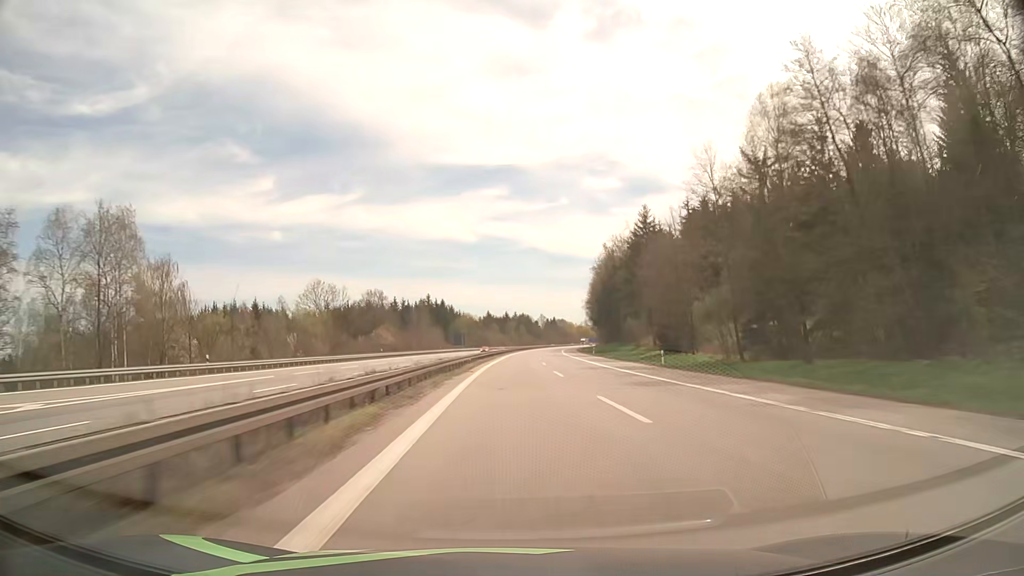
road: motorway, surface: asphalt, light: Day
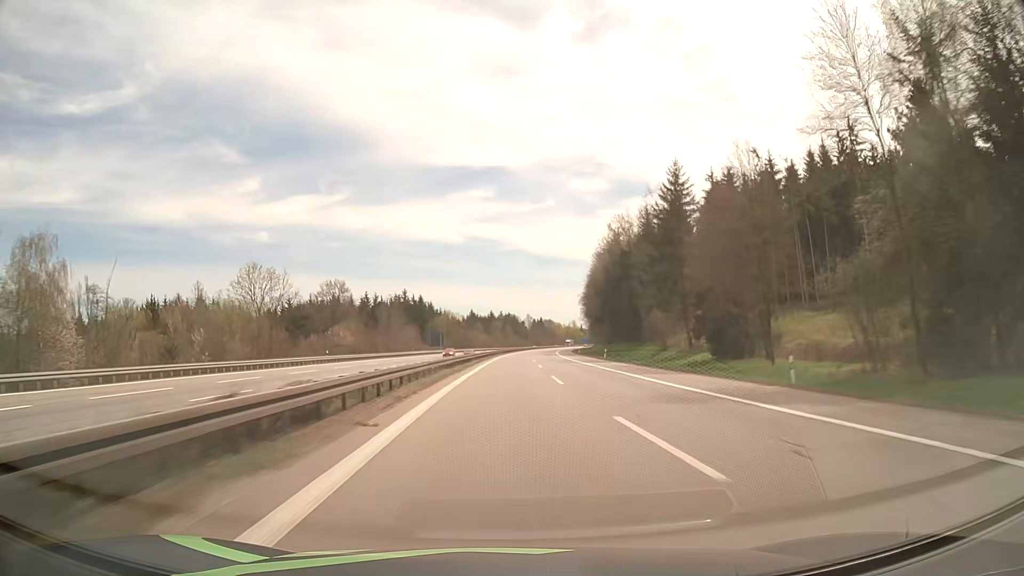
(+0.3, +23.2) m; +1°
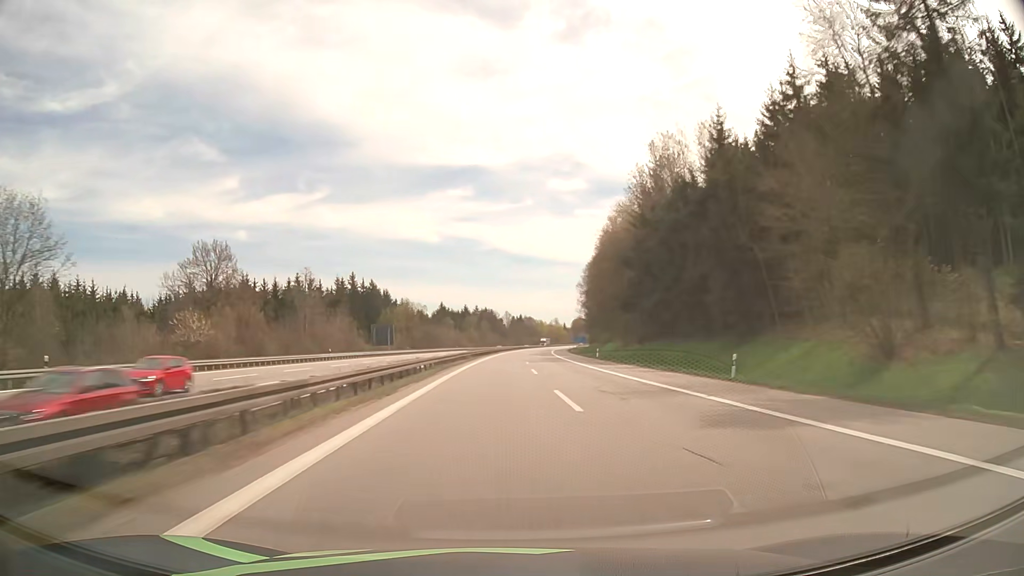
(+0.7, +46.4) m; +2°
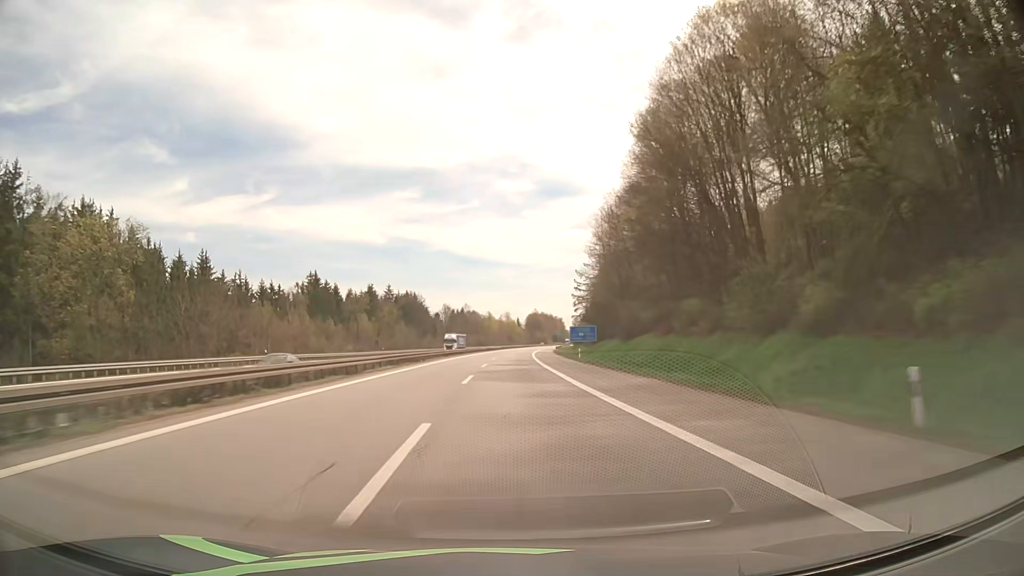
(+5.6, +116.1) m; +5°
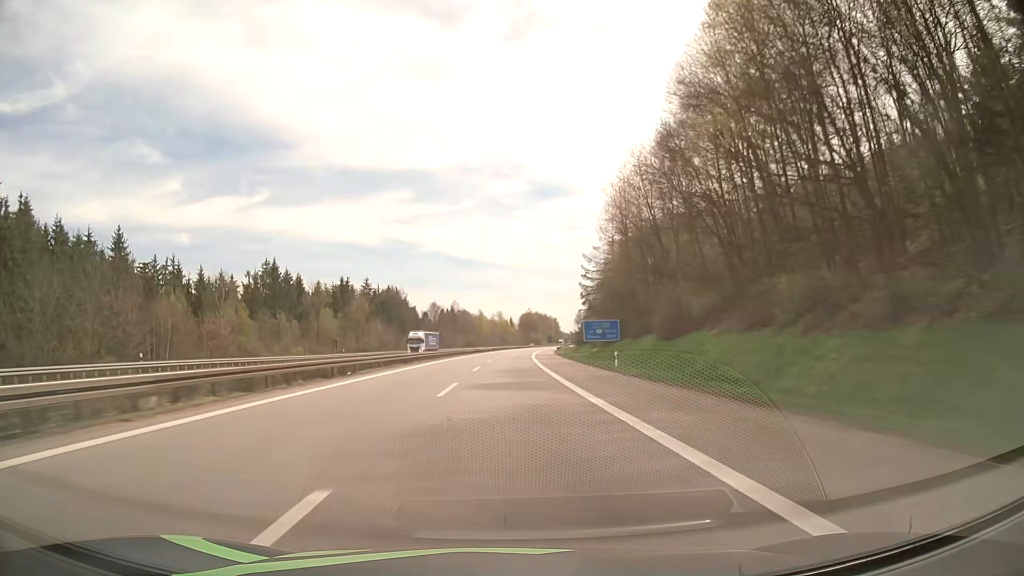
(+0.1, +23.3) m; +1°
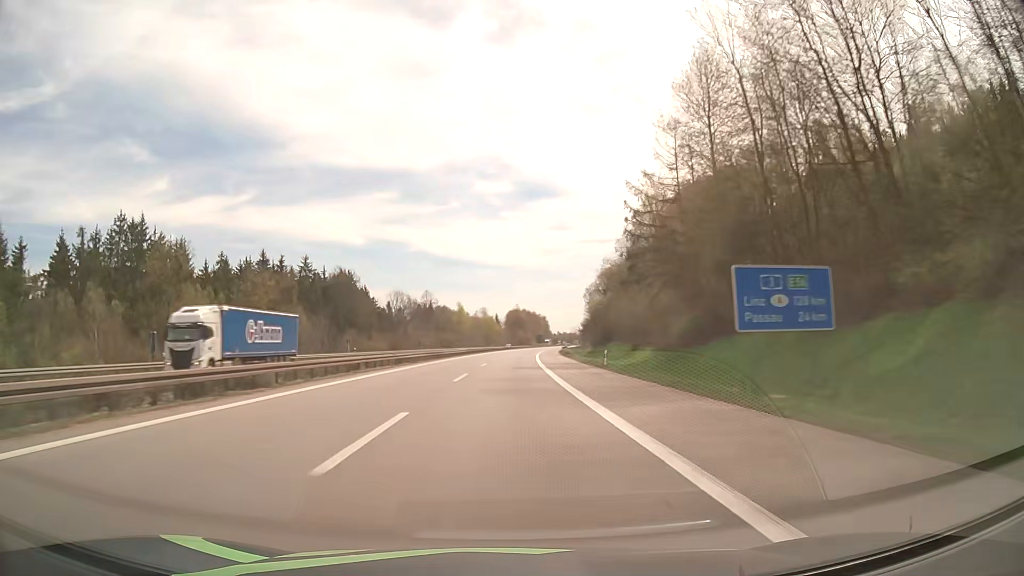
(+0.3, +46.4) m; +1°
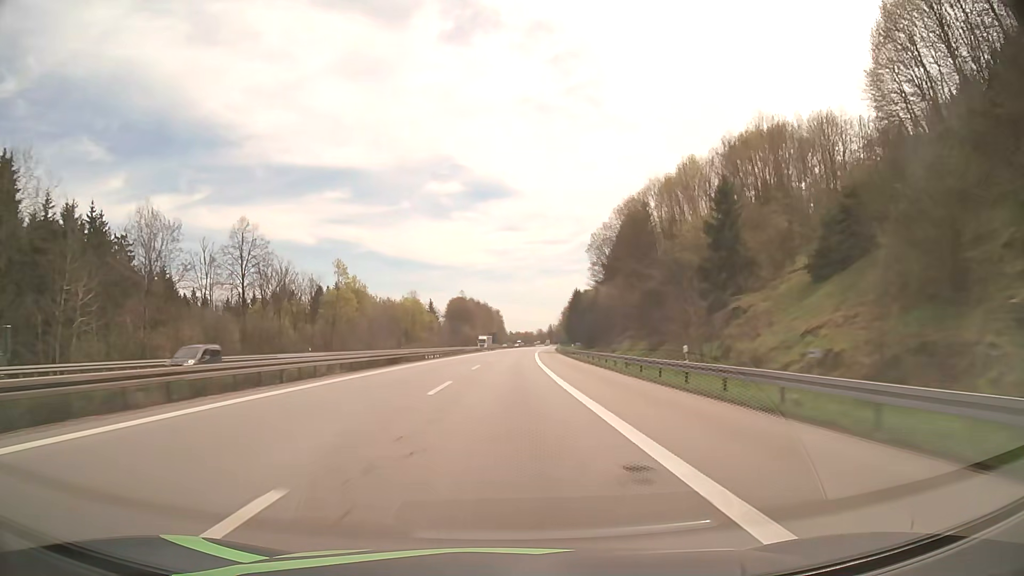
(+4.1, +114.6) m; +4°
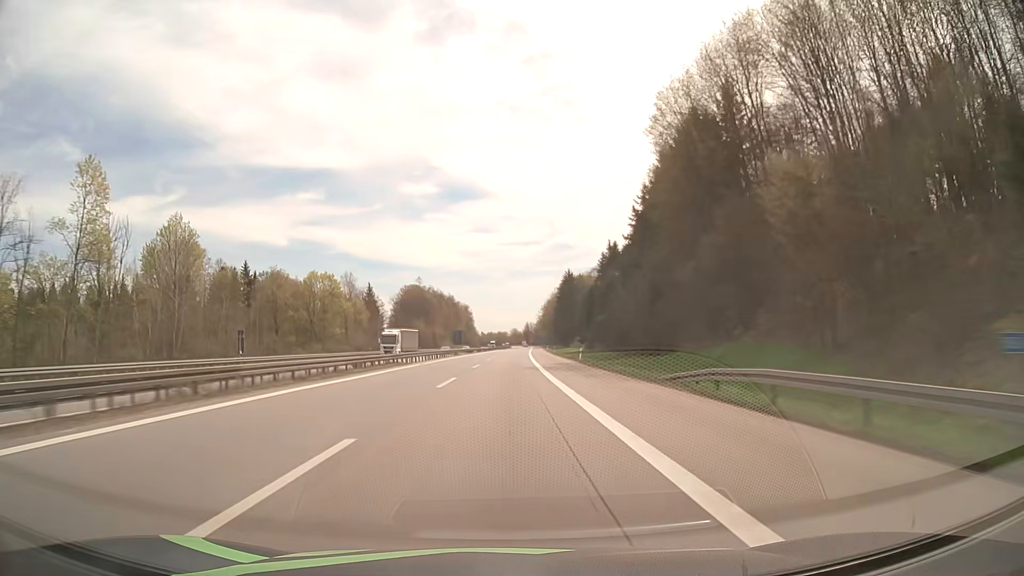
(+1.4, +68.0) m; +2°
(0, +10) (0, +20) (0, +30) (0, +40) (0, +50) (0, +60) (+1, +70) (+1, +80) (+1, +90) (+2, +100) m
